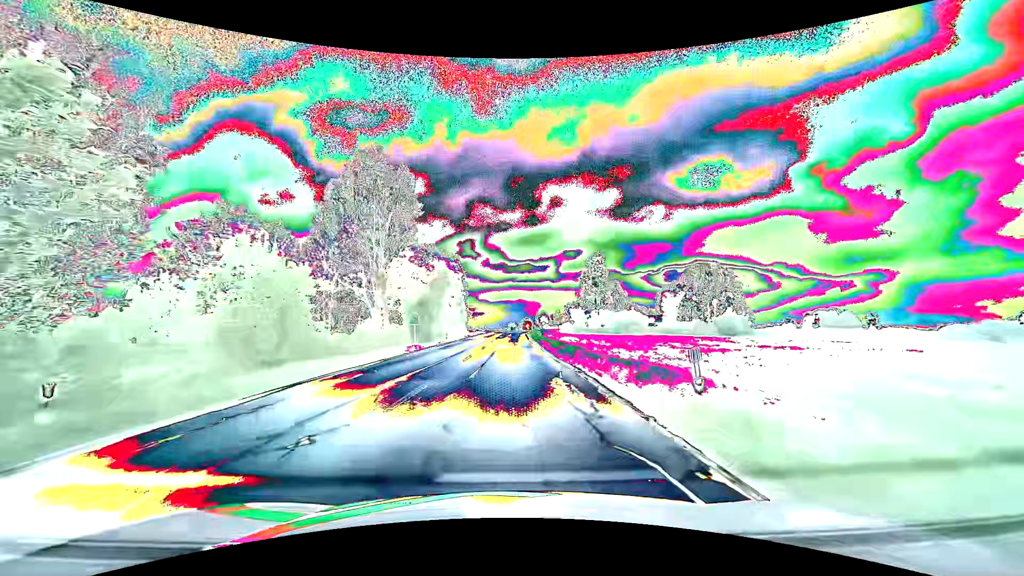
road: primary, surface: asphalt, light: Day
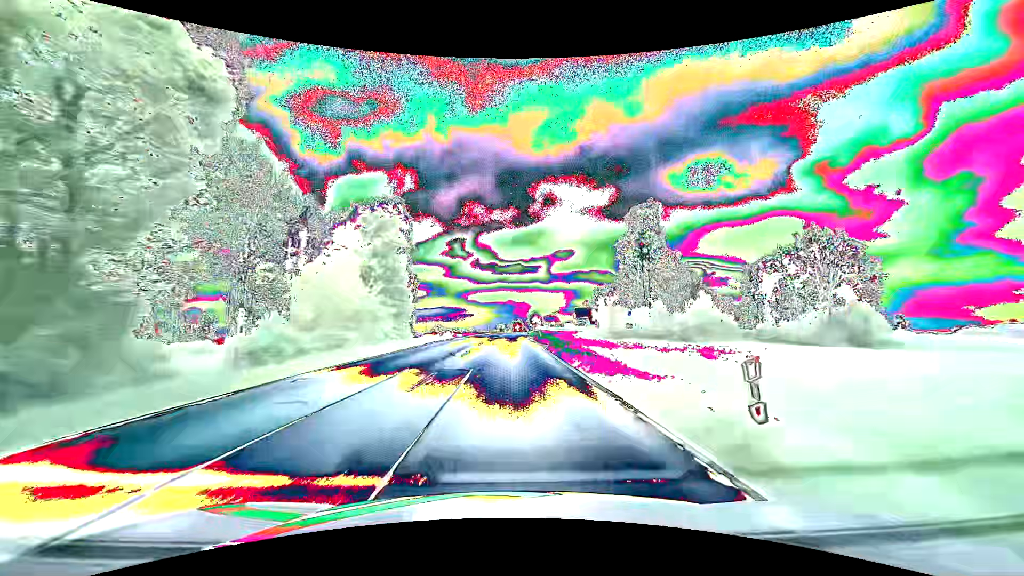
(+0.4, +47.3) m; +1°
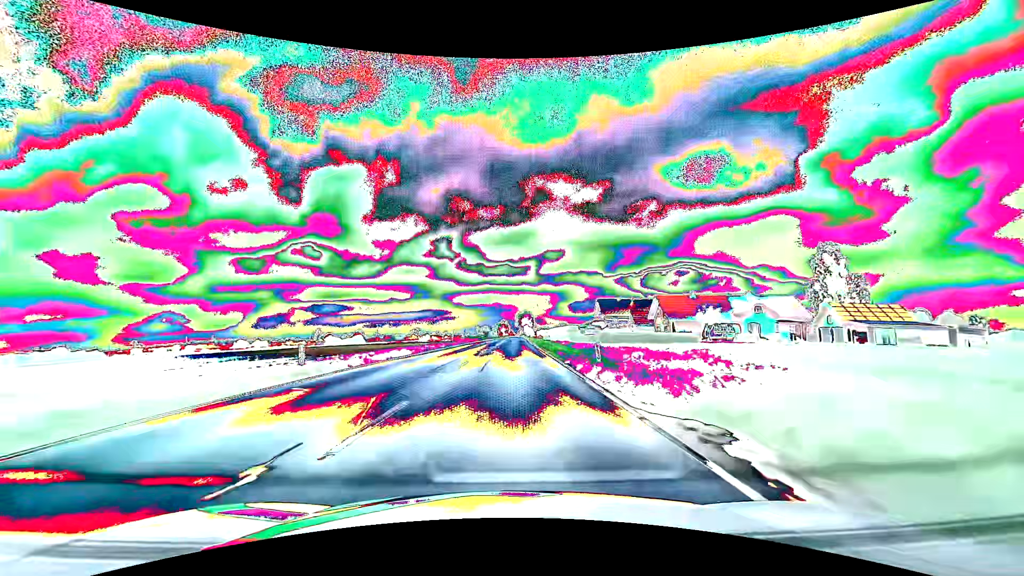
(+1.0, +78.8) m; +2°
(0, +10) (0, +20) (0, +30) (0, +40) (+1, +50) (+1, +60) (+1, +70) (+1, +80) (+1, +90) (+2, +100) m
